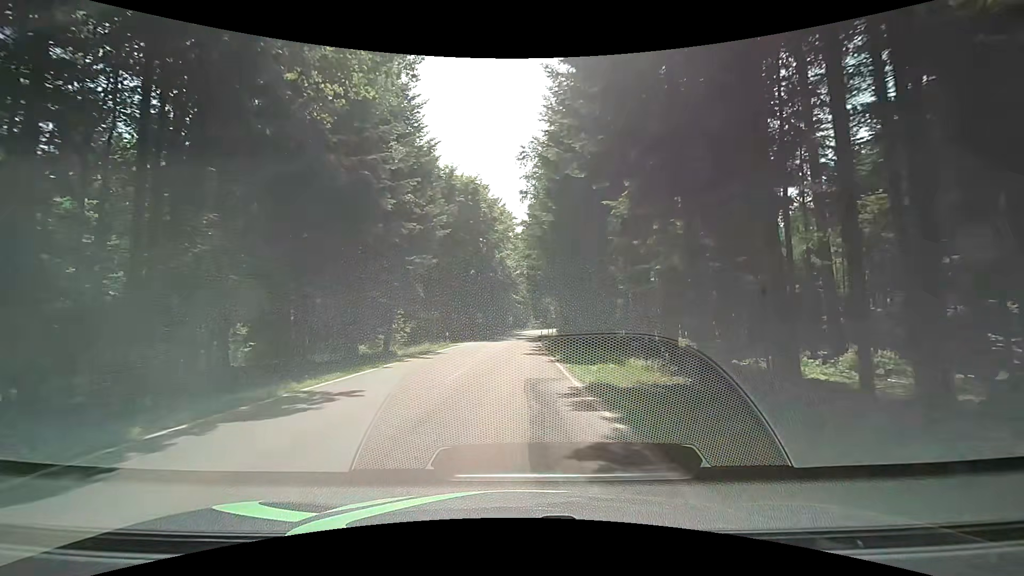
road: tertiary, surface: asphalt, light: Day
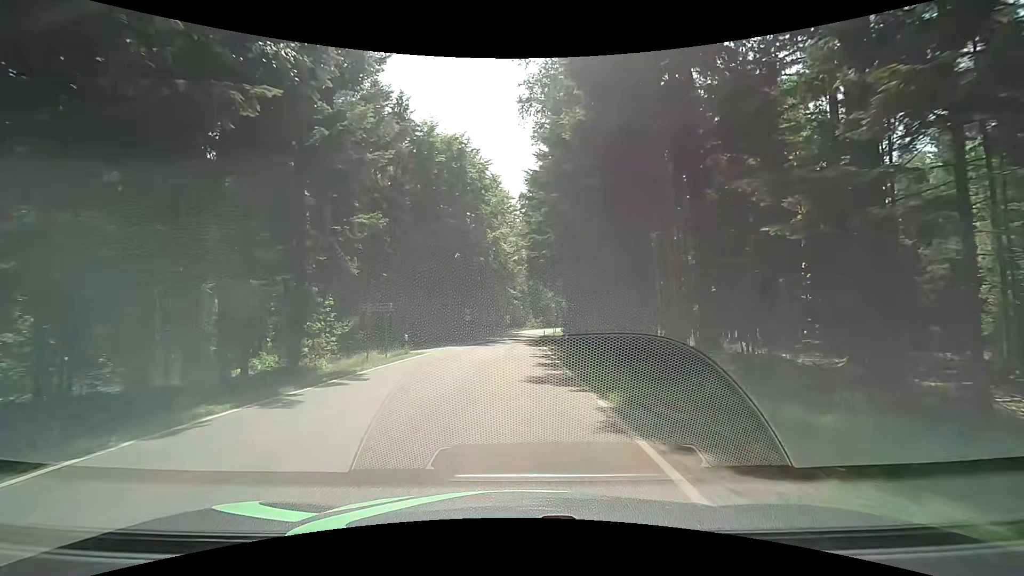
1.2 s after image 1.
(-0.1, +13.5) m; 0°
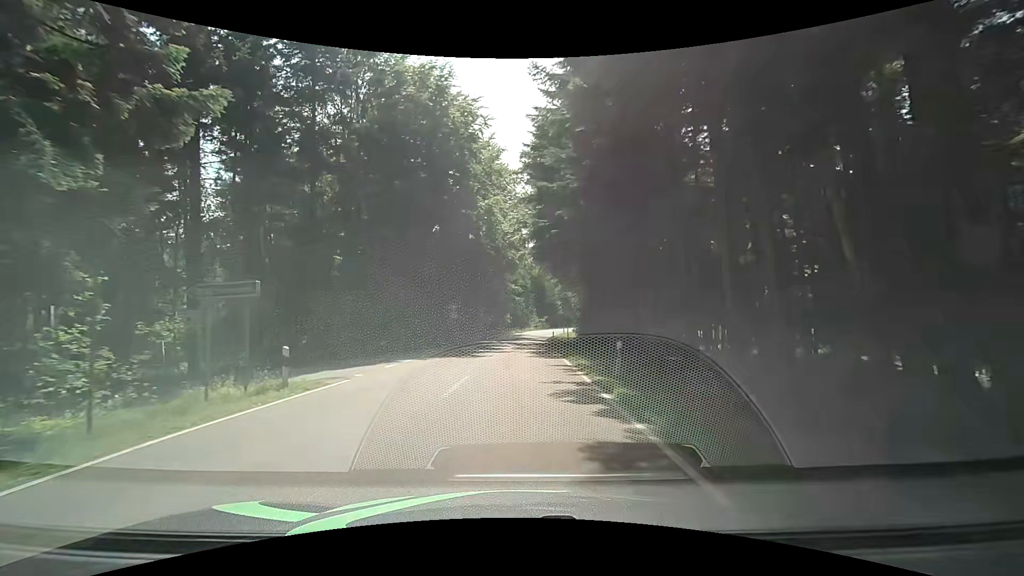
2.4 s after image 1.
(0.0, +13.1) m; +1°
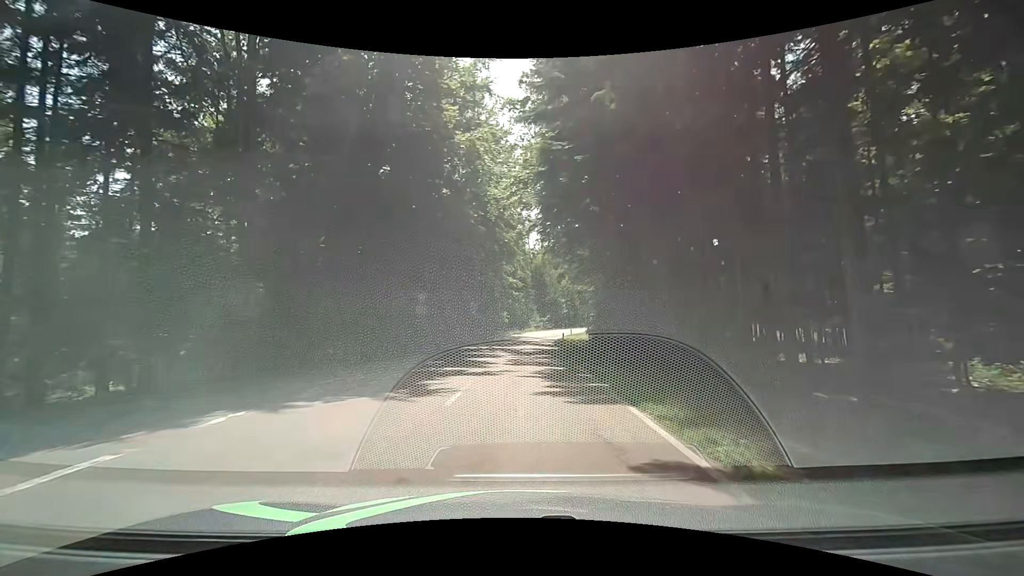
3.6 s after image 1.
(-0.1, +13.0) m; 0°
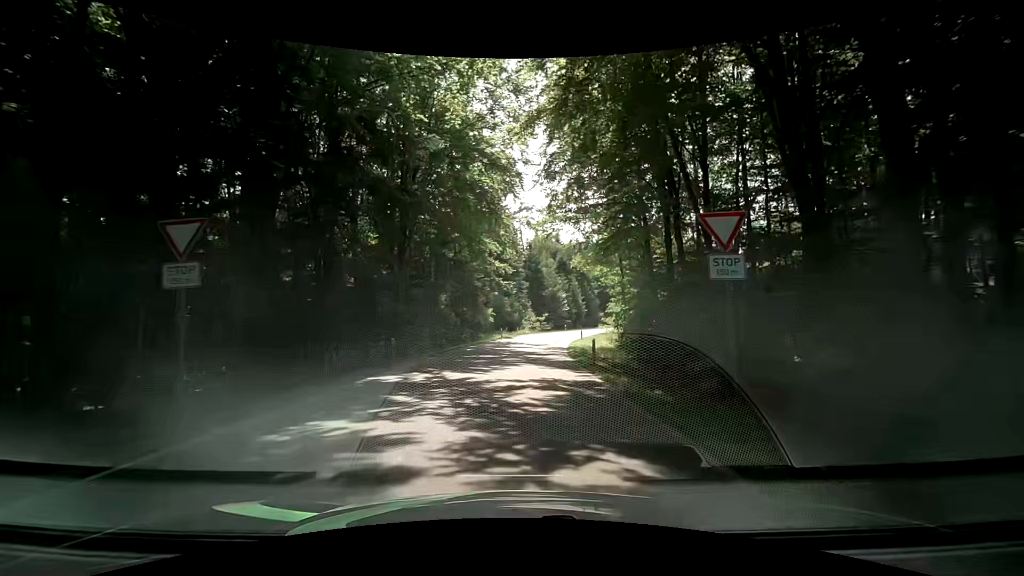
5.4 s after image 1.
(+0.1, +19.6) m; 0°
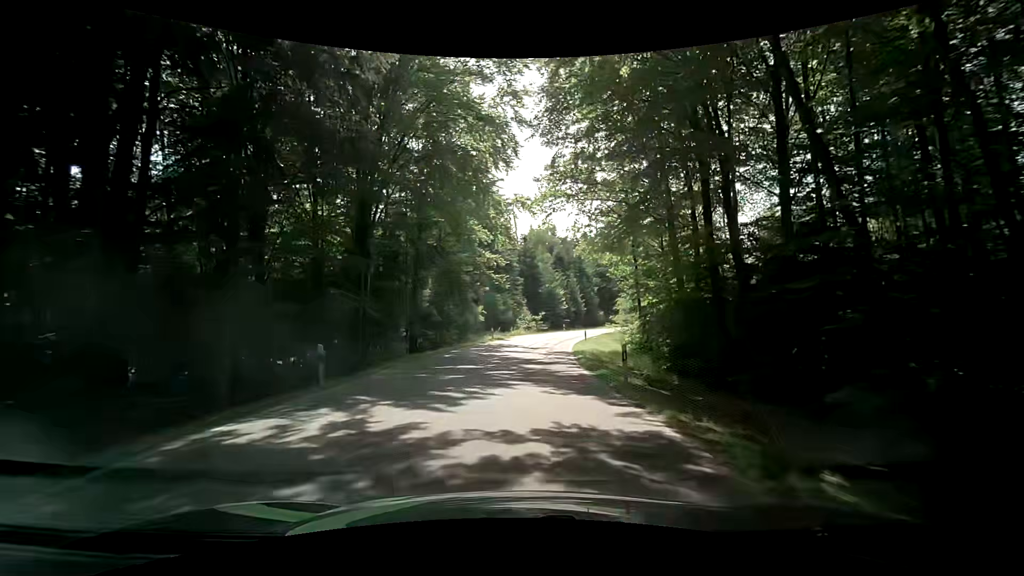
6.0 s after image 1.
(+0.2, +6.7) m; +2°
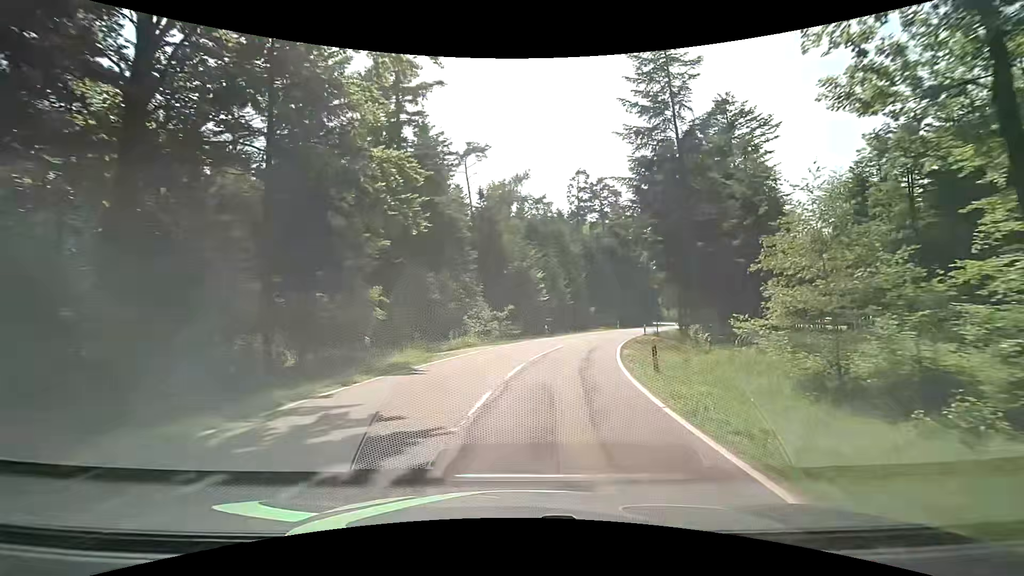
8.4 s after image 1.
(+0.6, +28.4) m; +4°
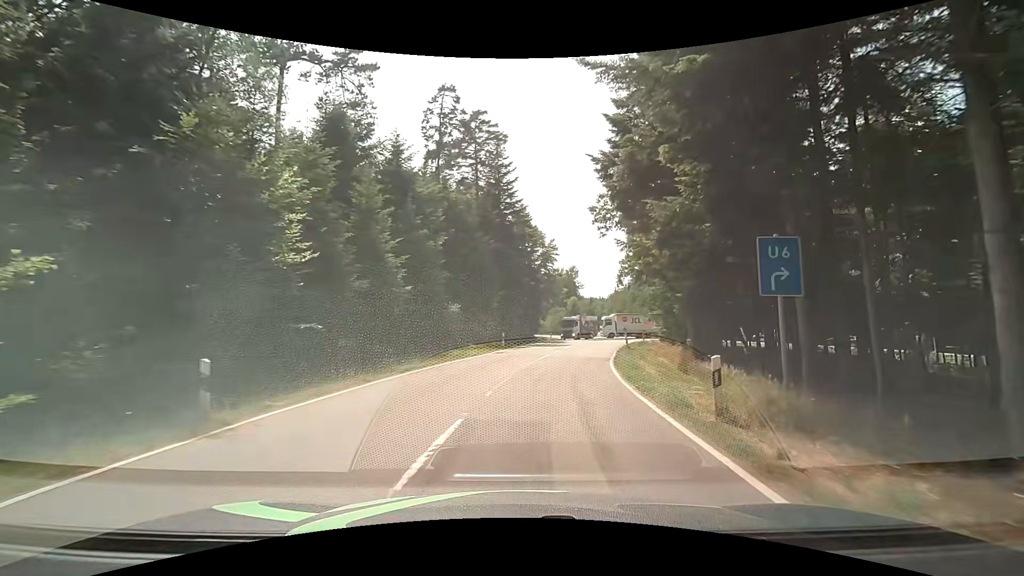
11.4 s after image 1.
(+4.0, +32.0) m; +15°
